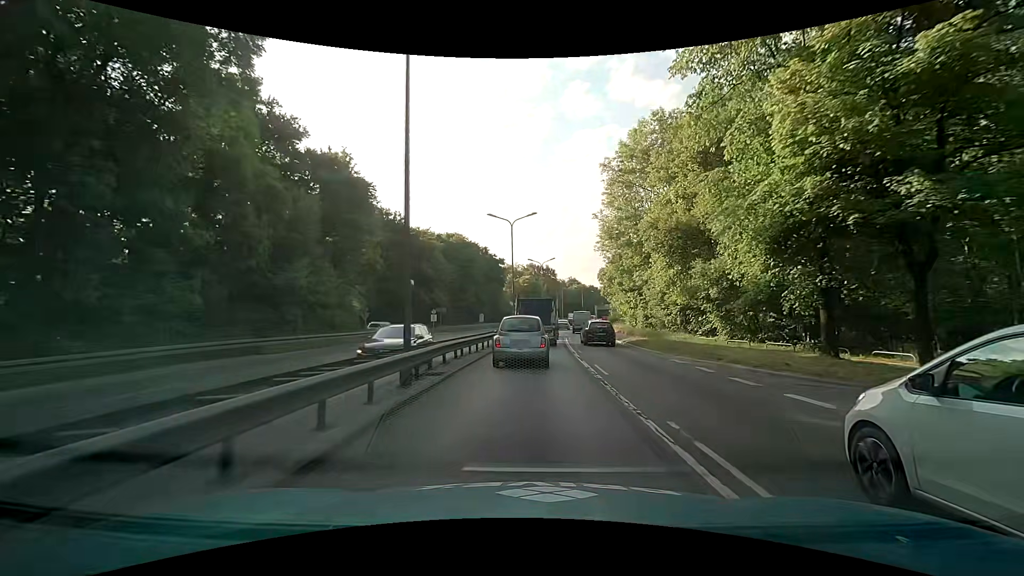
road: trunk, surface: asphalt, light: Day
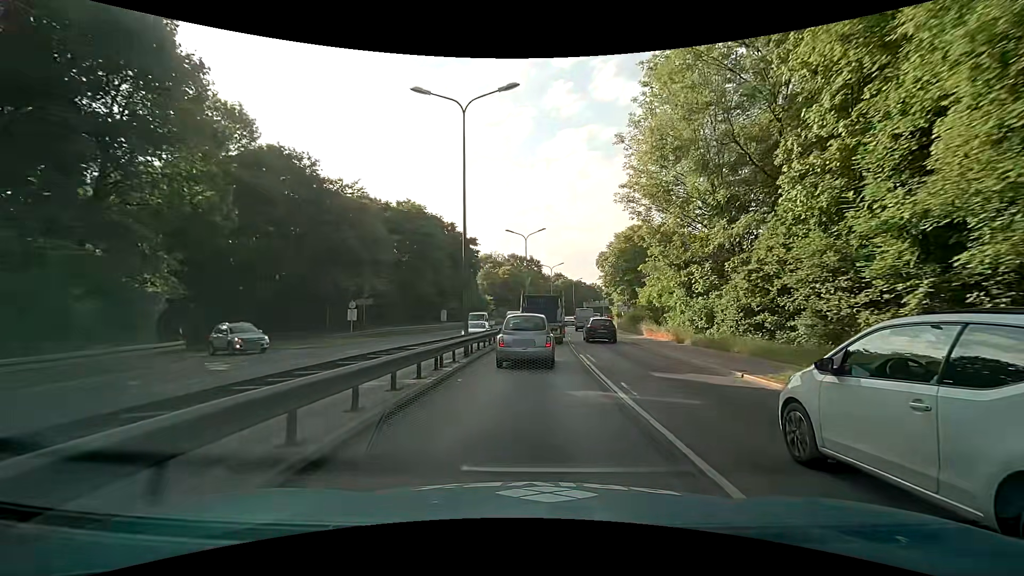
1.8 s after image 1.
(+0.3, +22.7) m; +2°
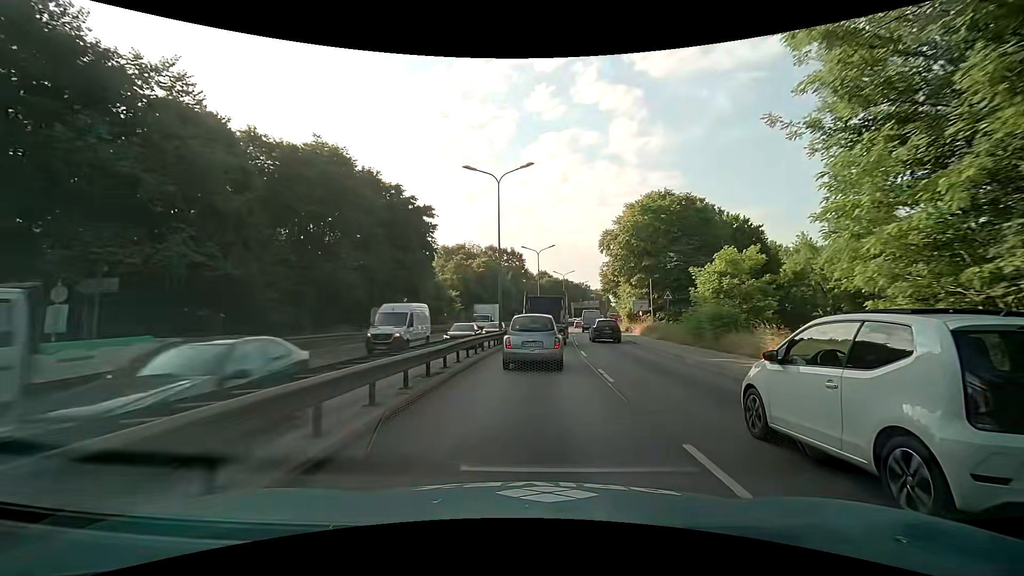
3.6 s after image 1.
(+0.3, +22.1) m; +2°
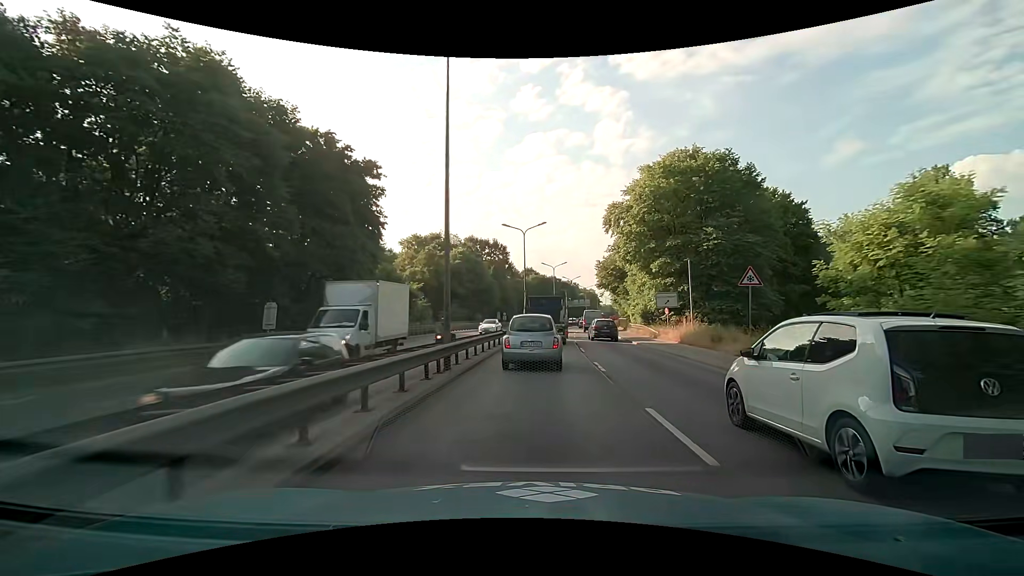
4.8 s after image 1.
(+0.2, +14.5) m; +2°
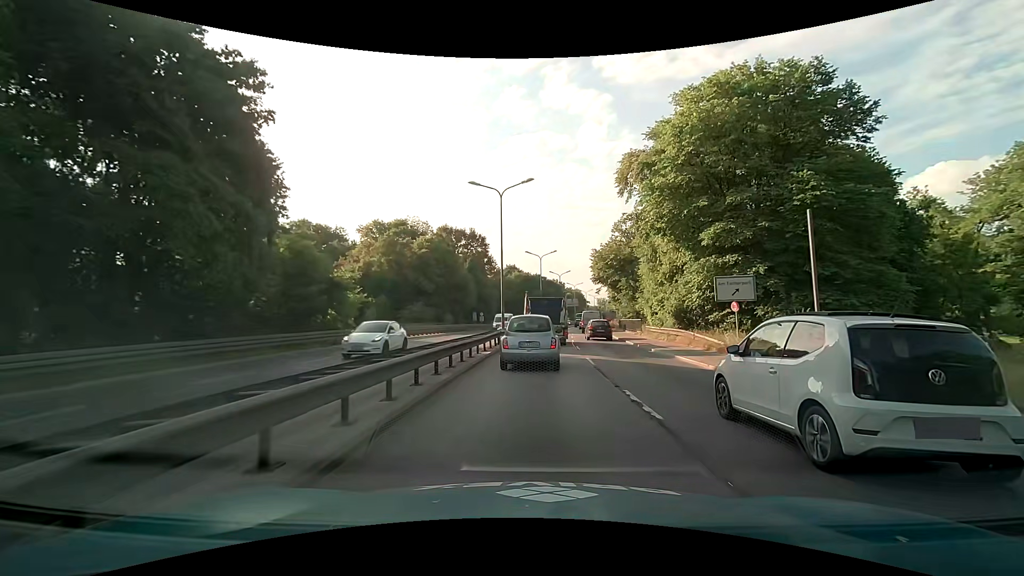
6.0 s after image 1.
(+0.1, +14.9) m; +1°
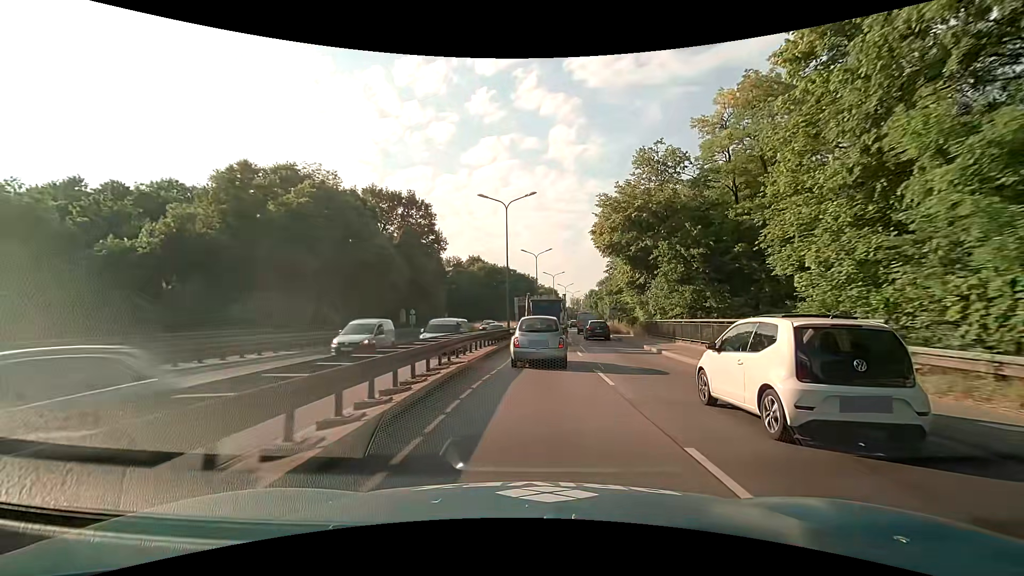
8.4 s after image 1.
(+1.1, +30.2) m; +4°
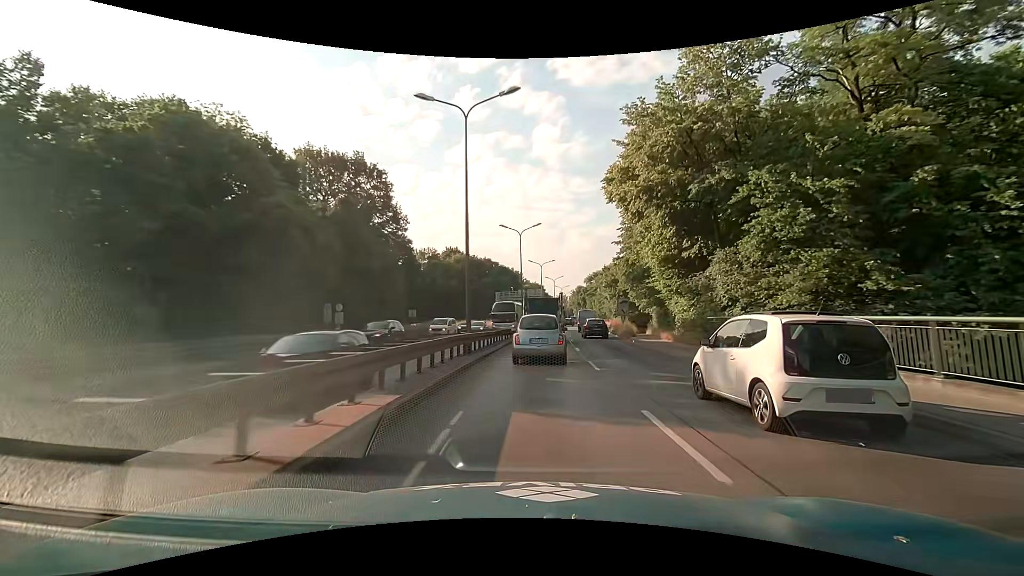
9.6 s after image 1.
(+0.2, +15.8) m; +2°
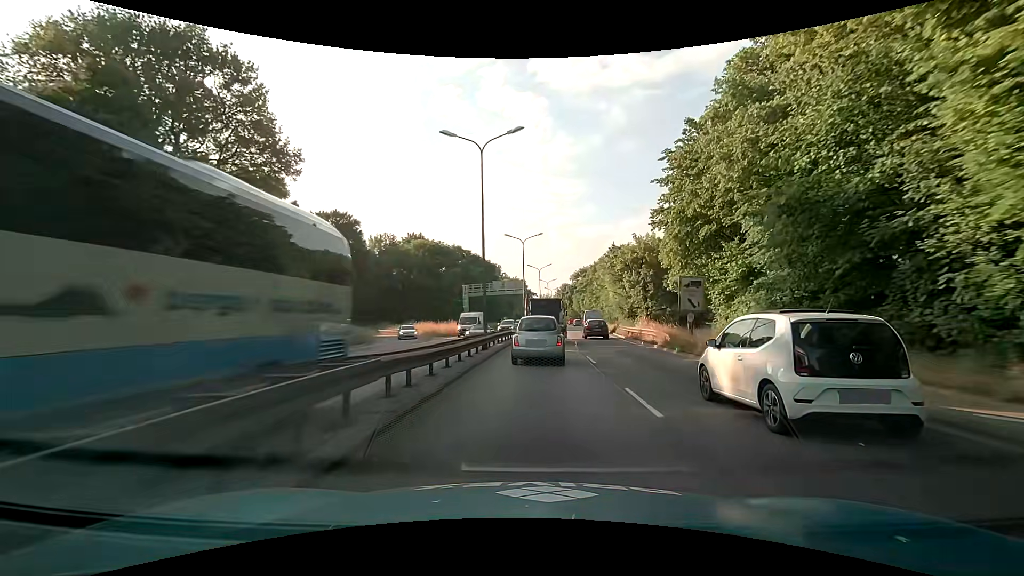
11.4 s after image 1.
(+0.6, +24.3) m; +2°
(0, +10) (0, +20) (+1, +30) (+1, +40) (+2, +50) (+3, +60) (+4, +70) (+5, +80) (+5, +90) (+6, +100) m
